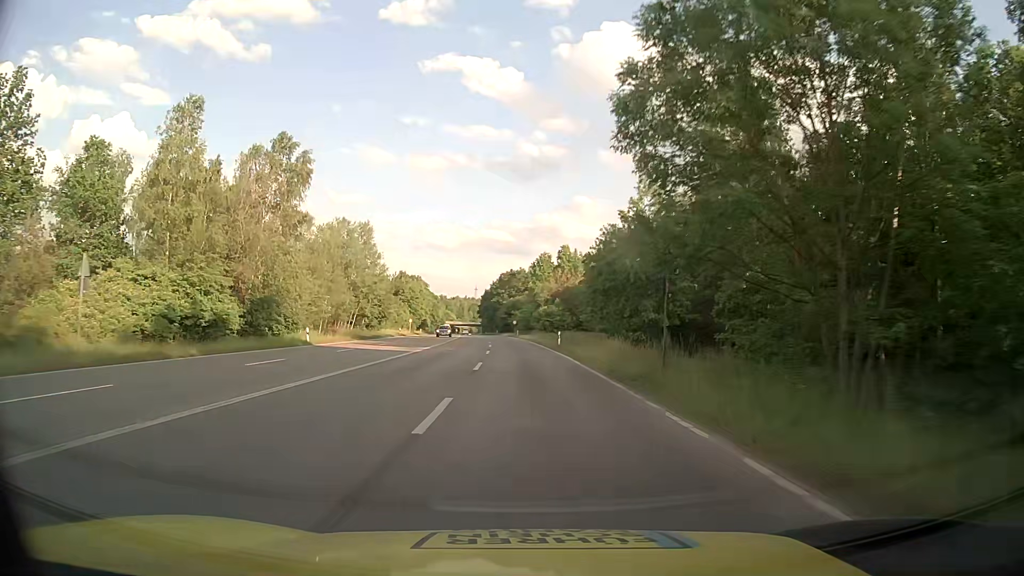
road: secondary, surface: asphalt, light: Day
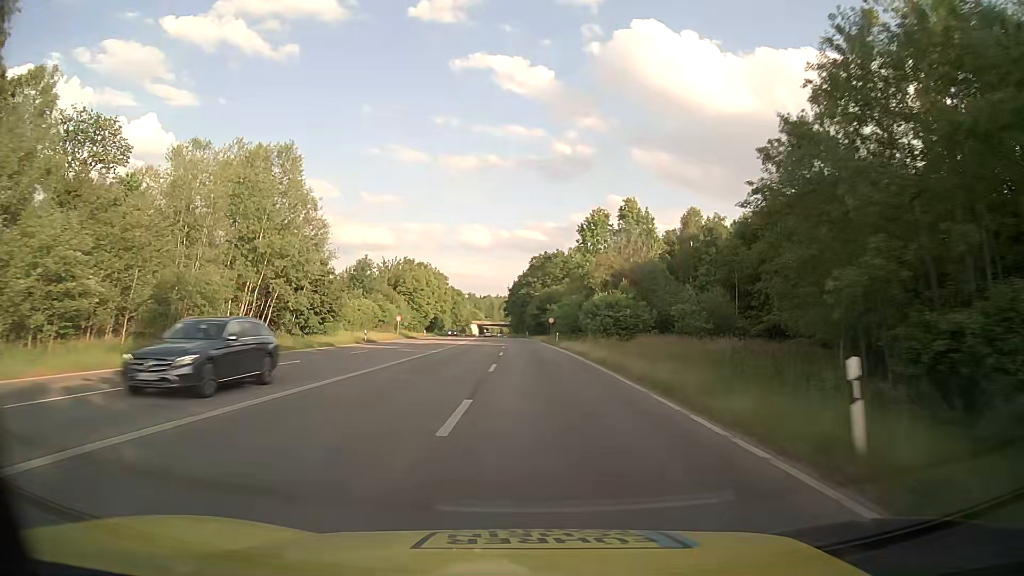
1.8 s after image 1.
(-0.8, +36.5) m; -2°
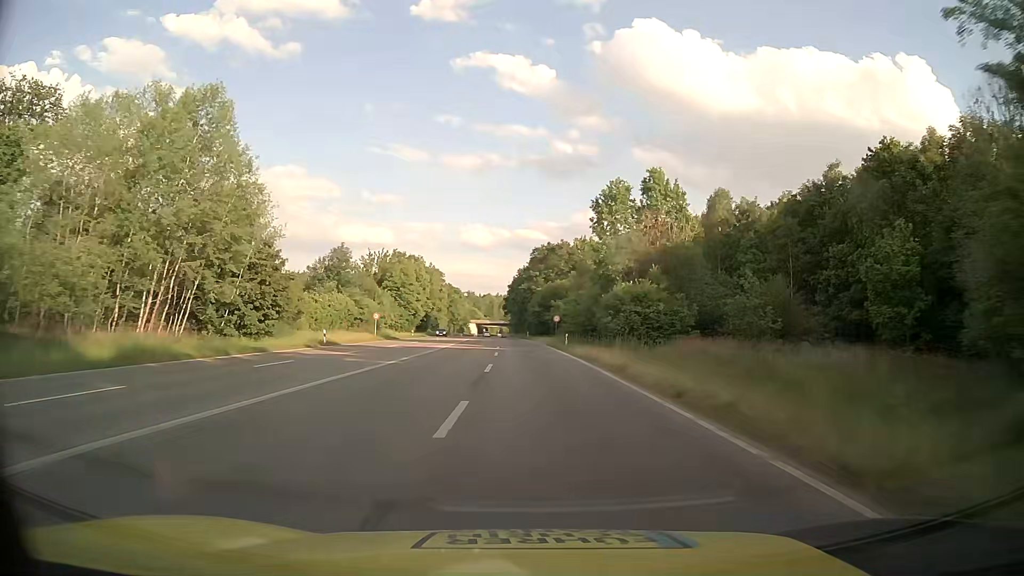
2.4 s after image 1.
(-0.1, +12.2) m; 0°
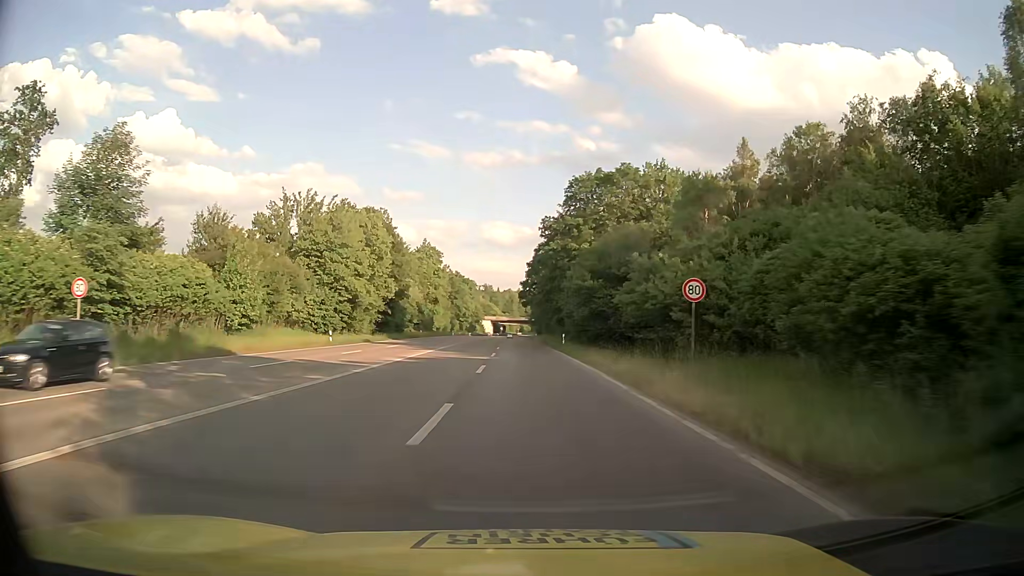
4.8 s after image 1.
(-0.6, +48.8) m; -2°
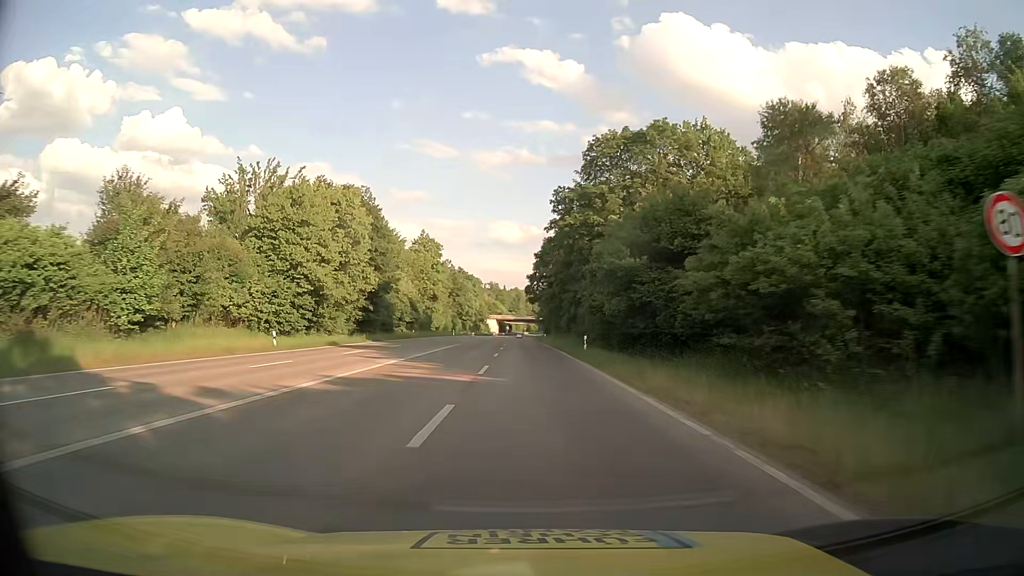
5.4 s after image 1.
(-0.1, +12.2) m; -1°
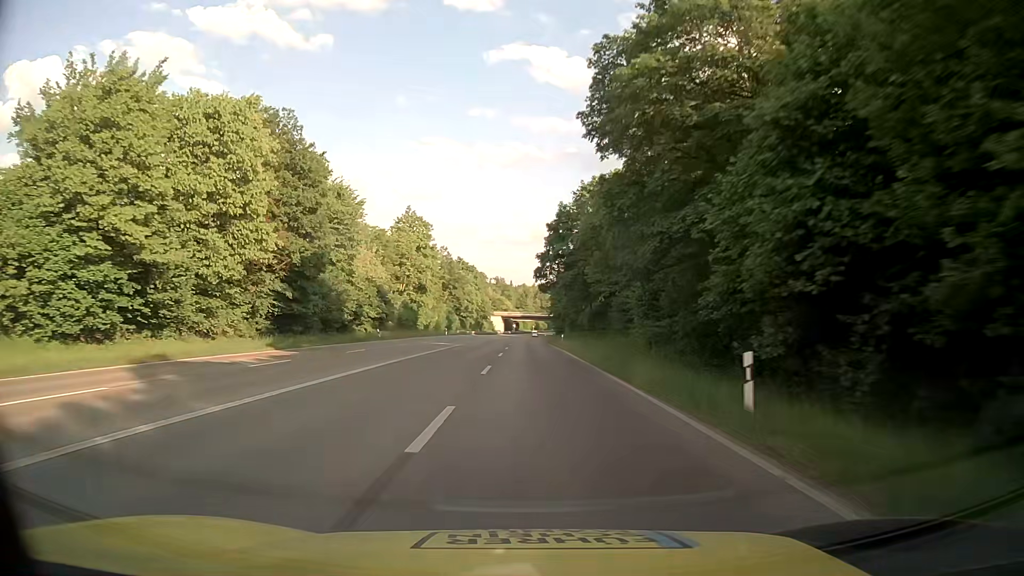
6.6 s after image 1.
(-0.1, +24.4) m; 0°
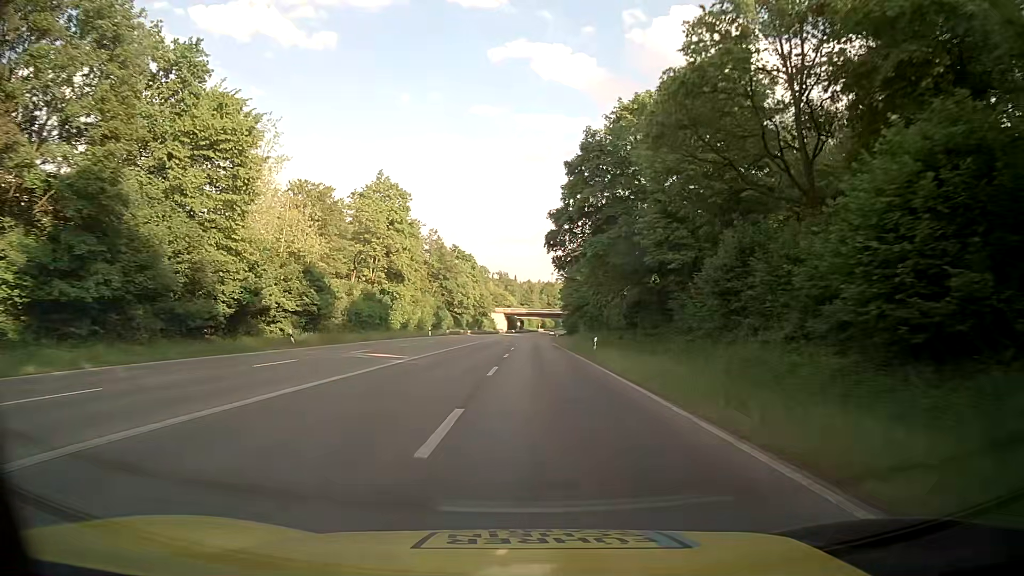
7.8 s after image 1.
(-0.2, +24.5) m; -1°
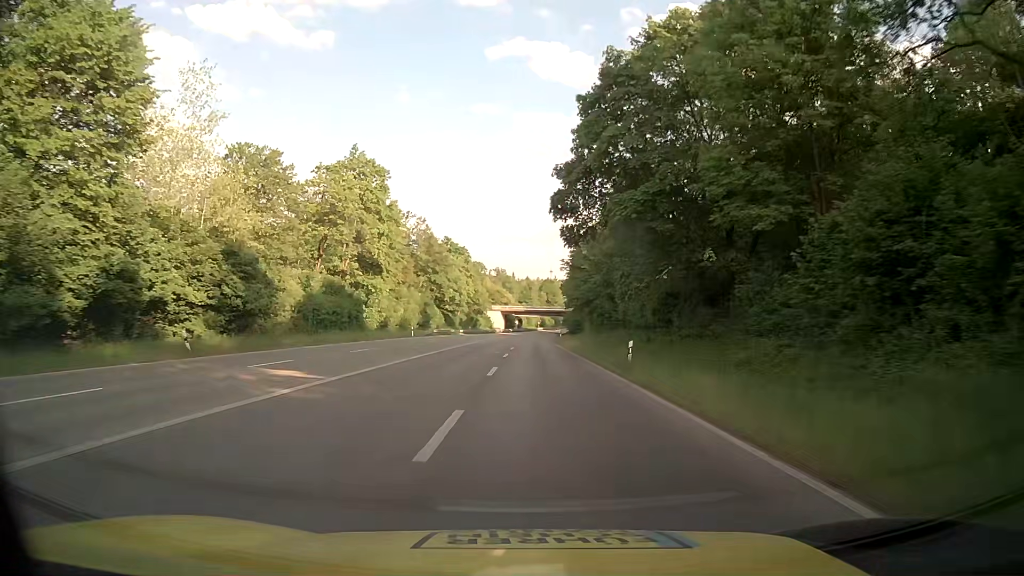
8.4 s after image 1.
(0.0, +12.2) m; 0°
(0, +10) (0, +20) (0, +30) (0, +40) (0, +50) (0, +60) (+1, +70) (+1, +80) (+1, +90) (+2, +100) m
